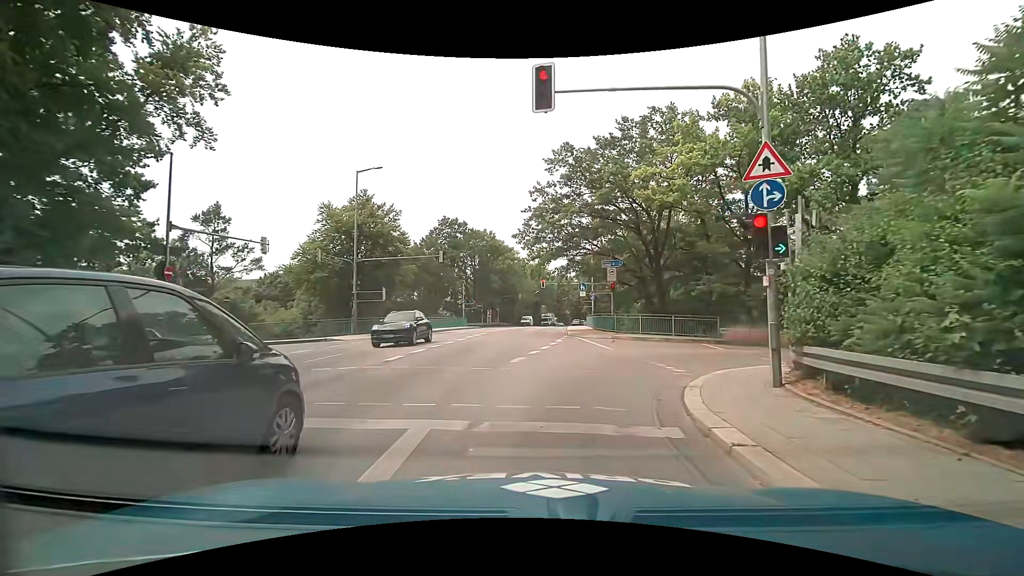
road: secondary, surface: asphalt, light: Day
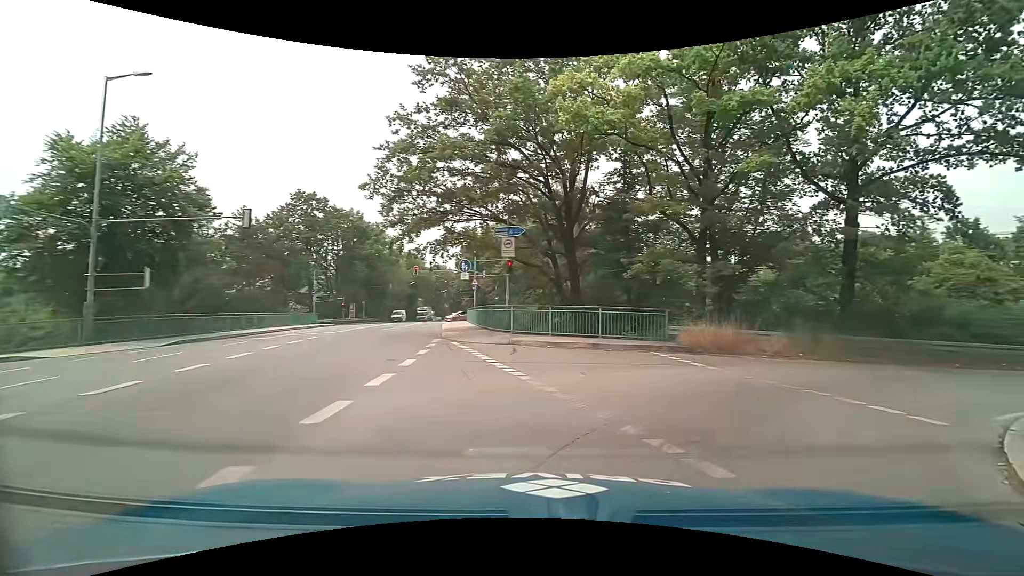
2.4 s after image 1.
(+0.4, +11.4) m; +12°
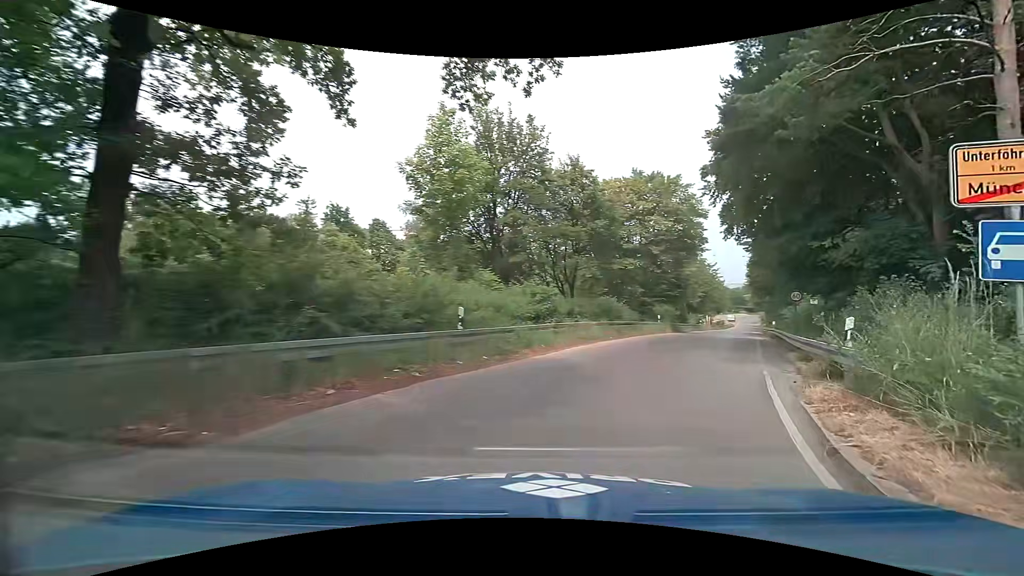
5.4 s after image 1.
(+7.4, +12.3) m; +62°
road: trunk_link
